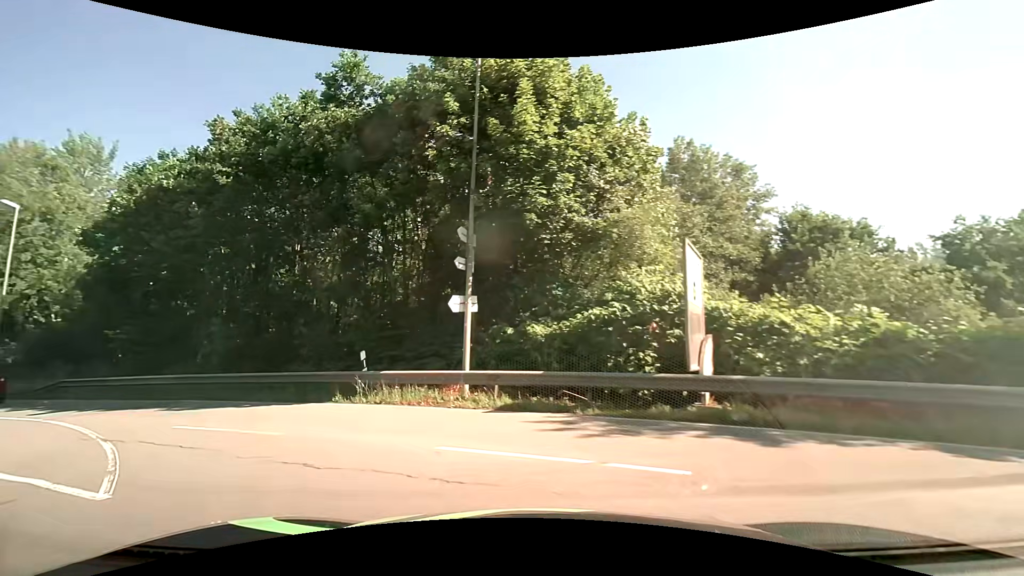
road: residential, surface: asphalt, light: Day
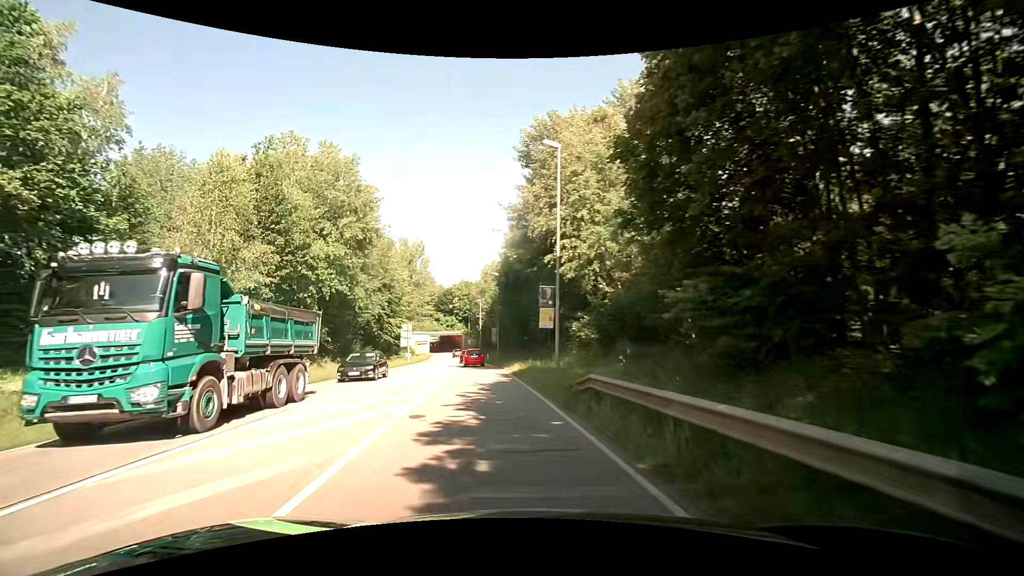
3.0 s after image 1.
(-9.1, +14.5) m; -57°
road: secondary
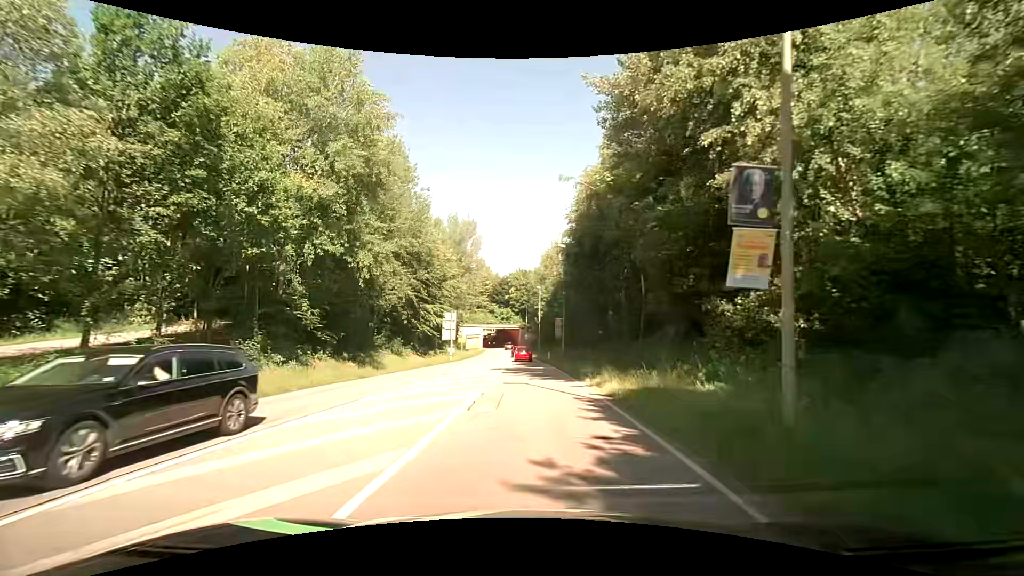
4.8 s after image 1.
(-1.6, +14.3) m; -7°
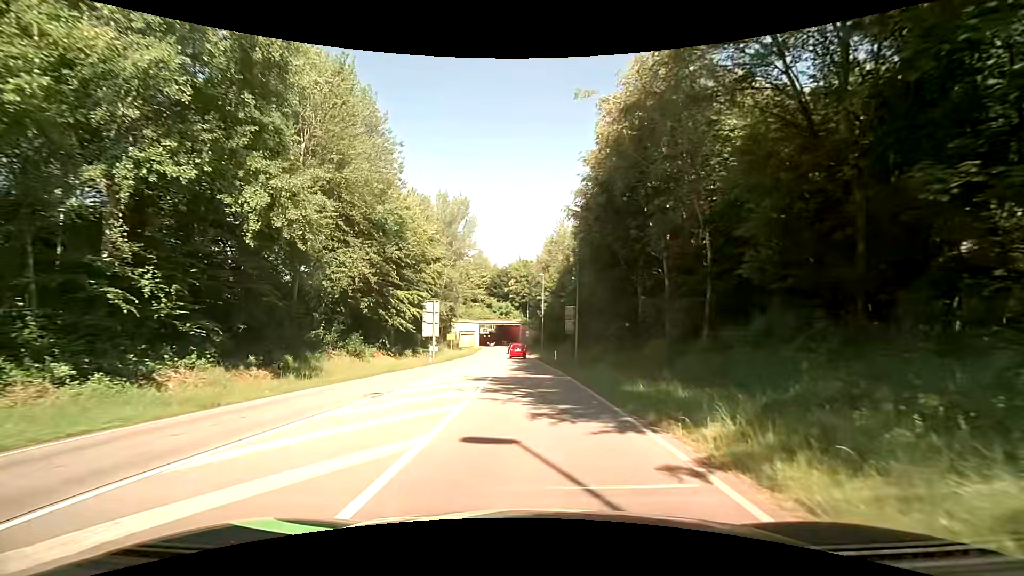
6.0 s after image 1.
(0.0, +11.6) m; 0°
